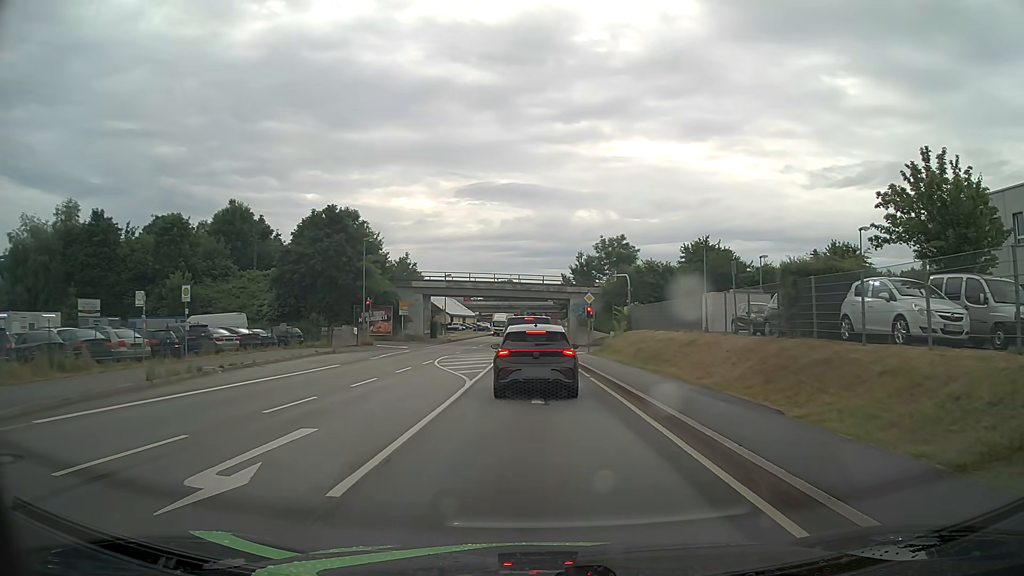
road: primary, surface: asphalt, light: Day
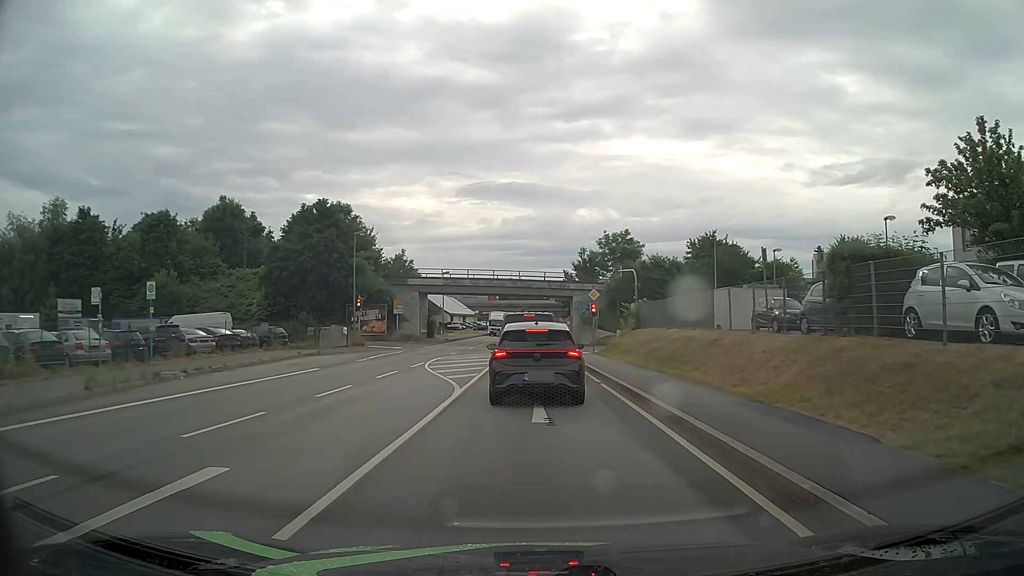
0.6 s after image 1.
(0.0, +2.8) m; 0°
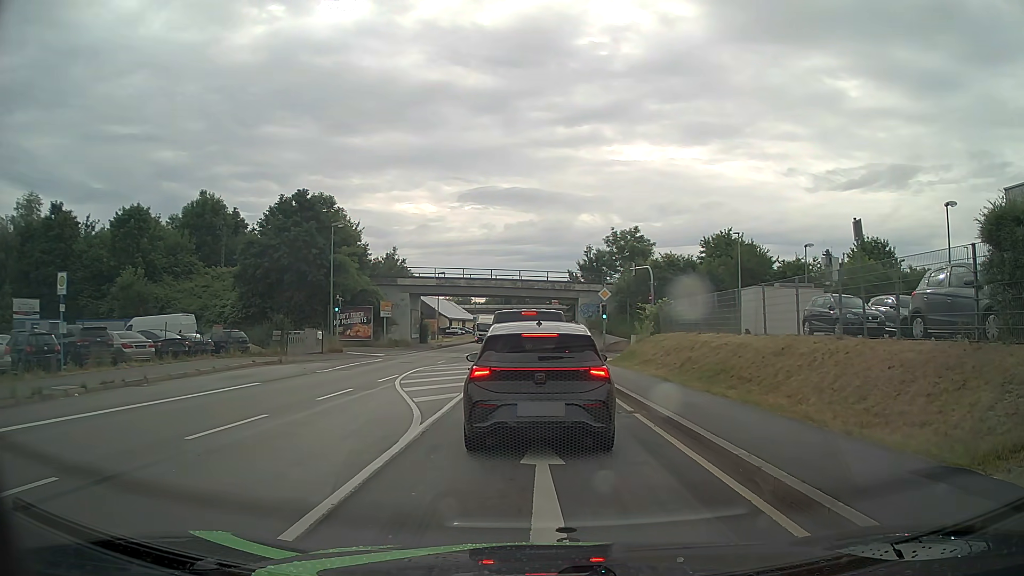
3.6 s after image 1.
(0.0, +5.5) m; +1°
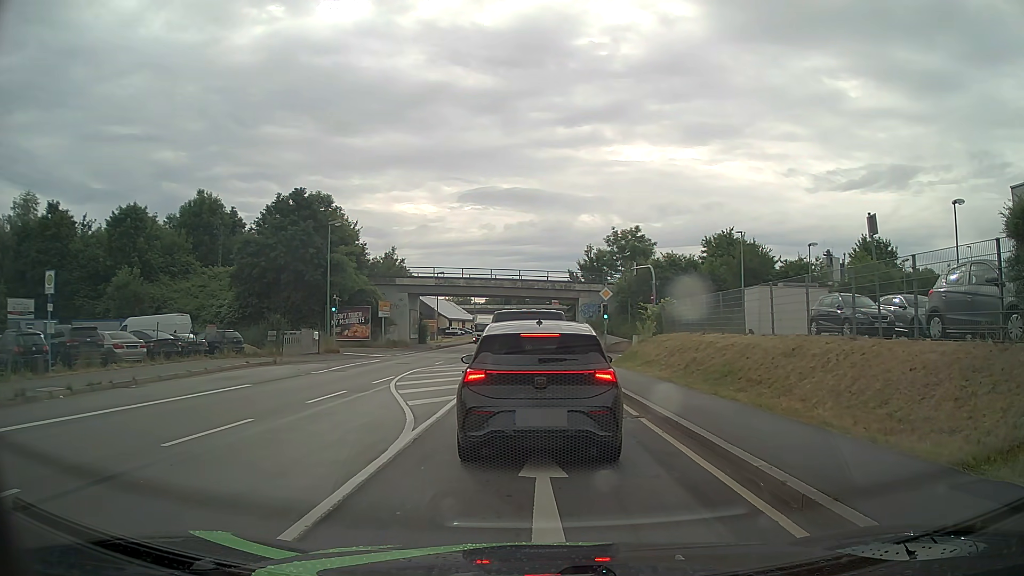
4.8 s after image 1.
(0.0, +0.6) m; 0°
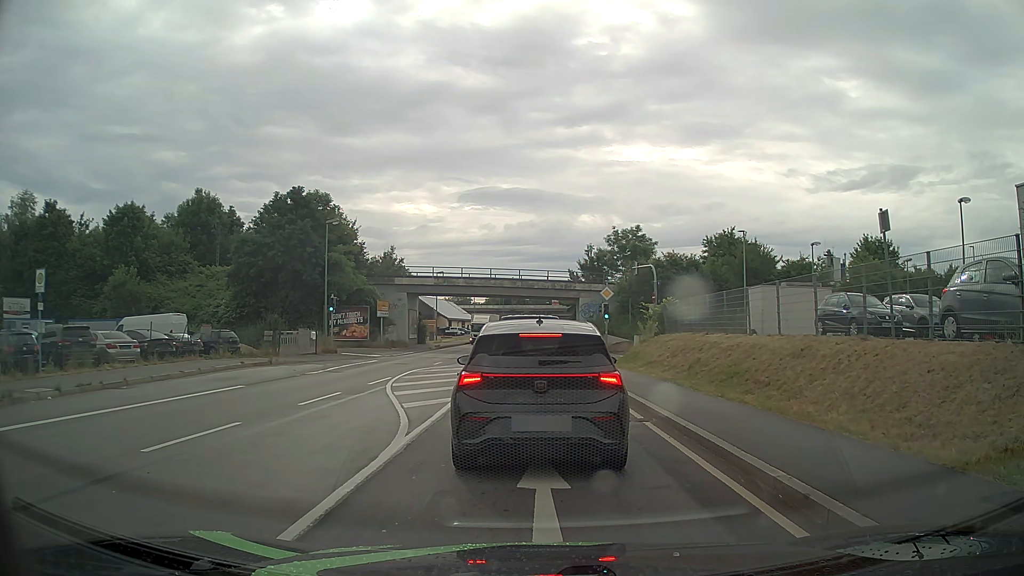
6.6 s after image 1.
(0.0, +0.5) m; 0°
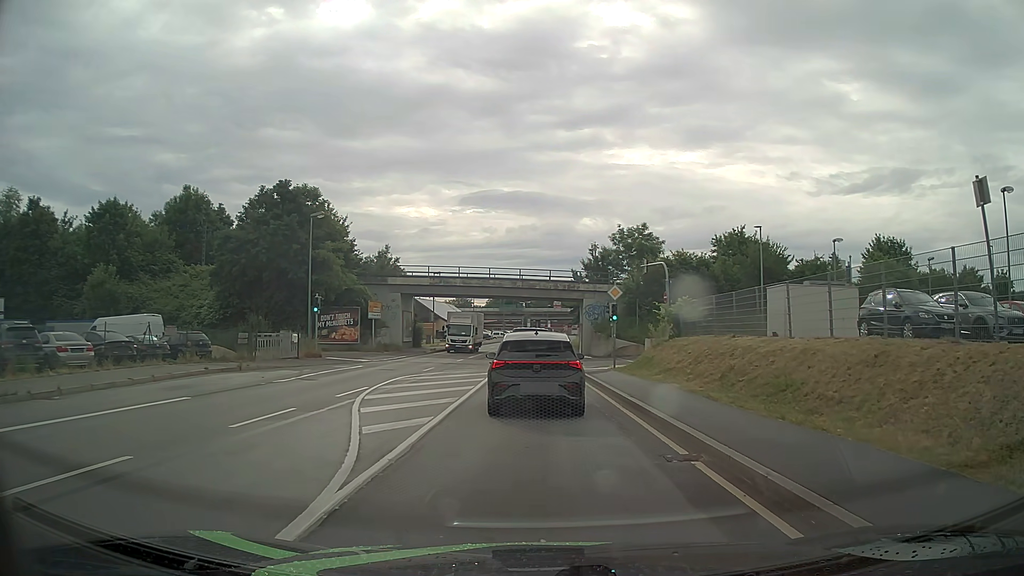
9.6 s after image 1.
(0.0, +3.6) m; -1°
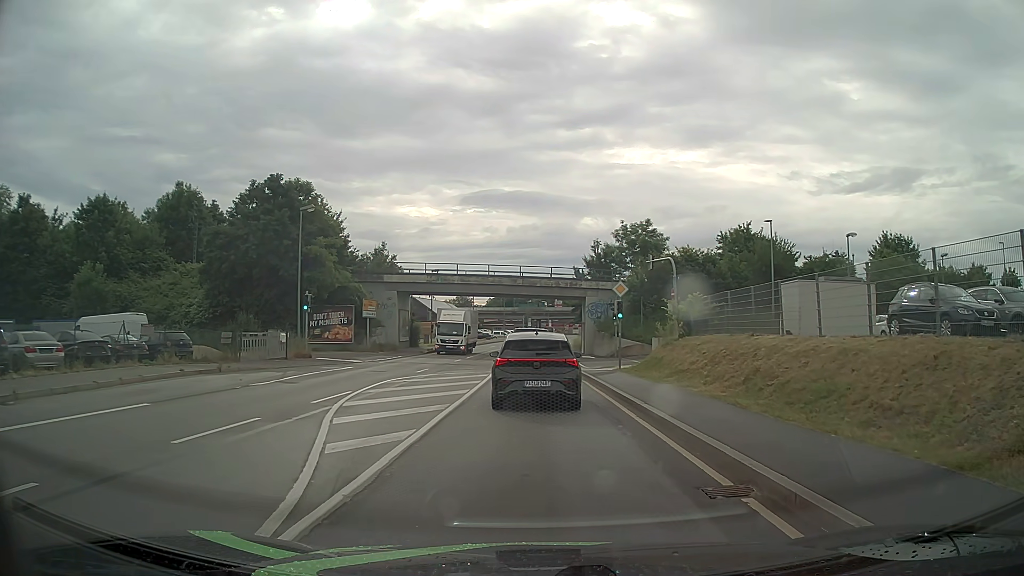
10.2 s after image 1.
(0.0, +2.0) m; 0°
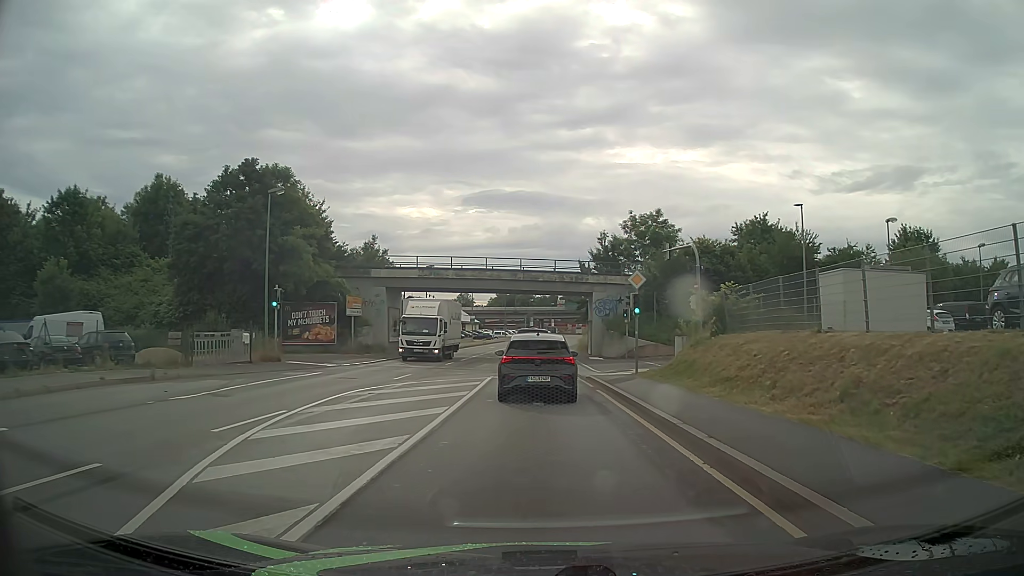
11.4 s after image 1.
(0.0, +5.0) m; 0°
(0, +10) (0, +20) (0, +30) (0, +40) (0, +50) (0, +60) (+1, +70) (+1, +80) (+2, +90) (+3, +100) m
